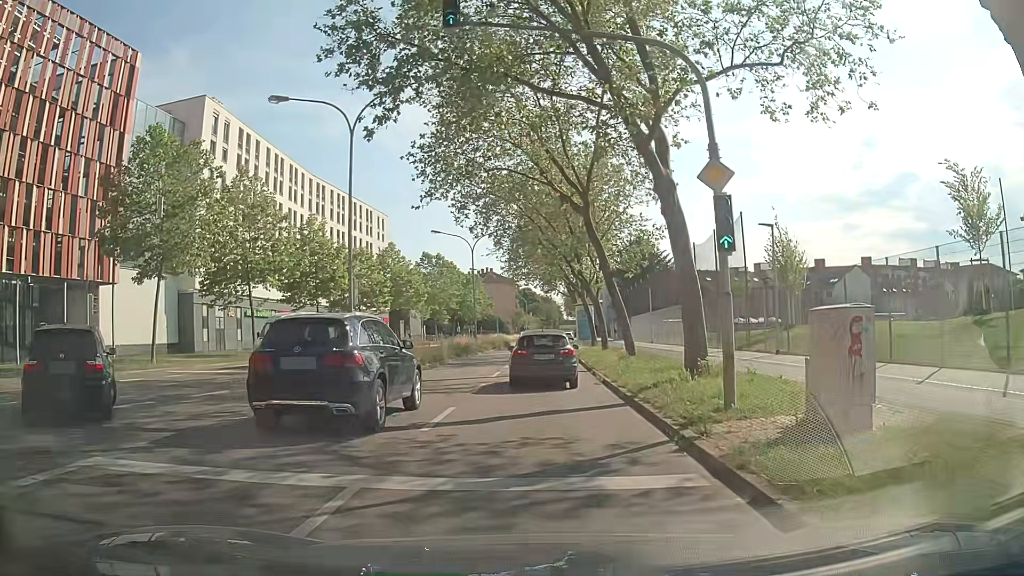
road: secondary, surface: asphalt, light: Day
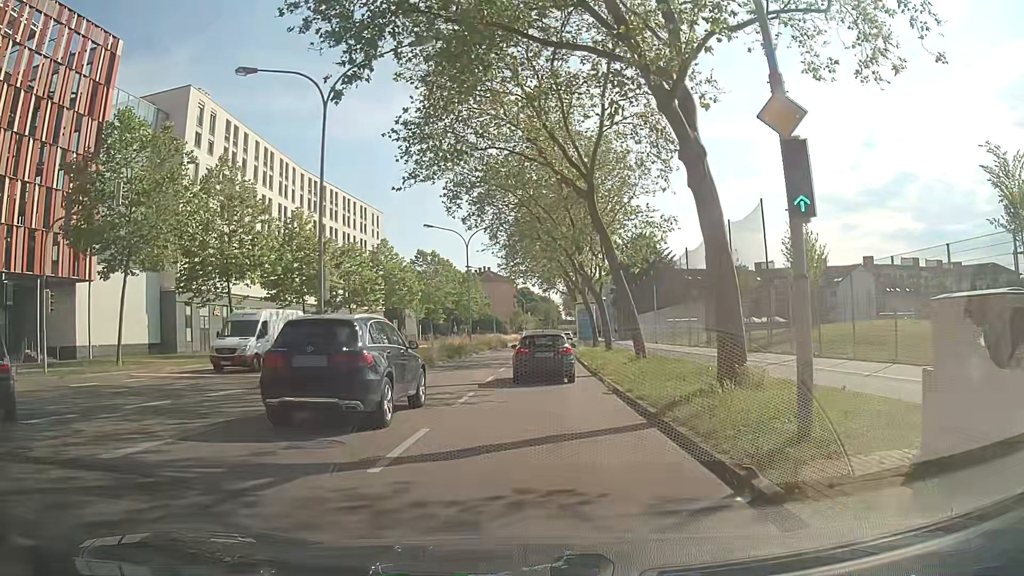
(0.0, +3.1) m; +1°
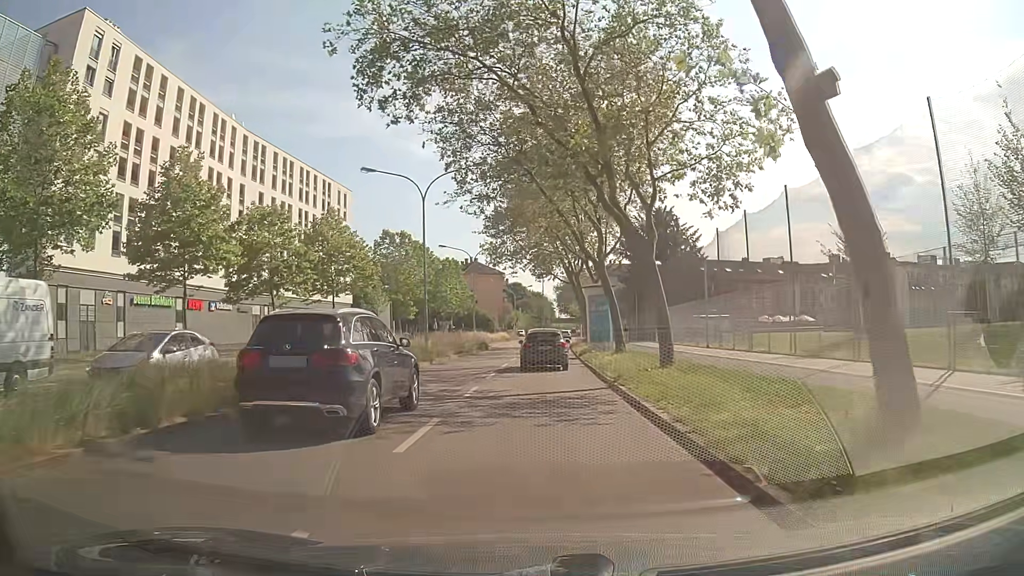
(-0.1, +18.2) m; -1°
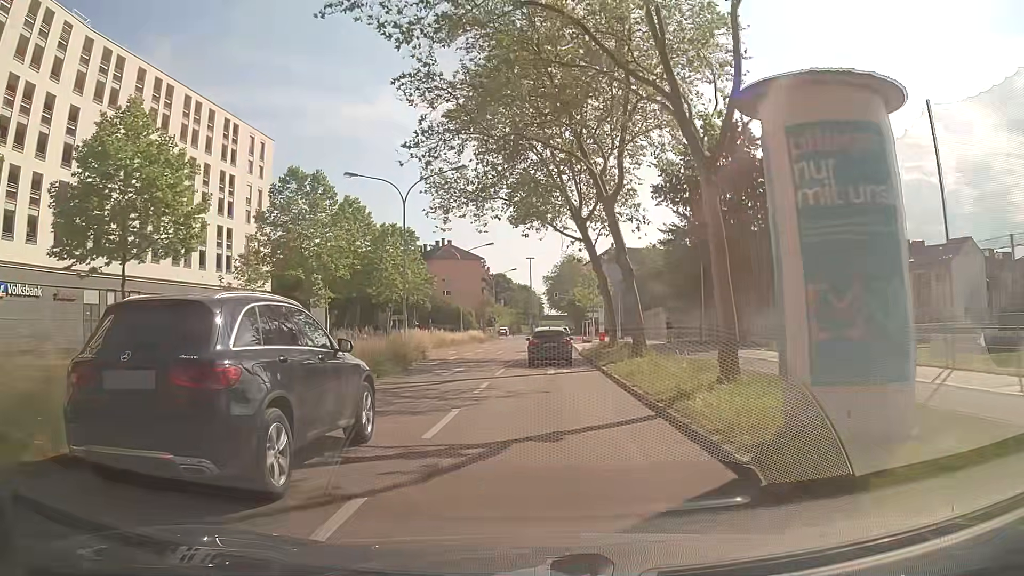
(+0.6, +30.4) m; +2°
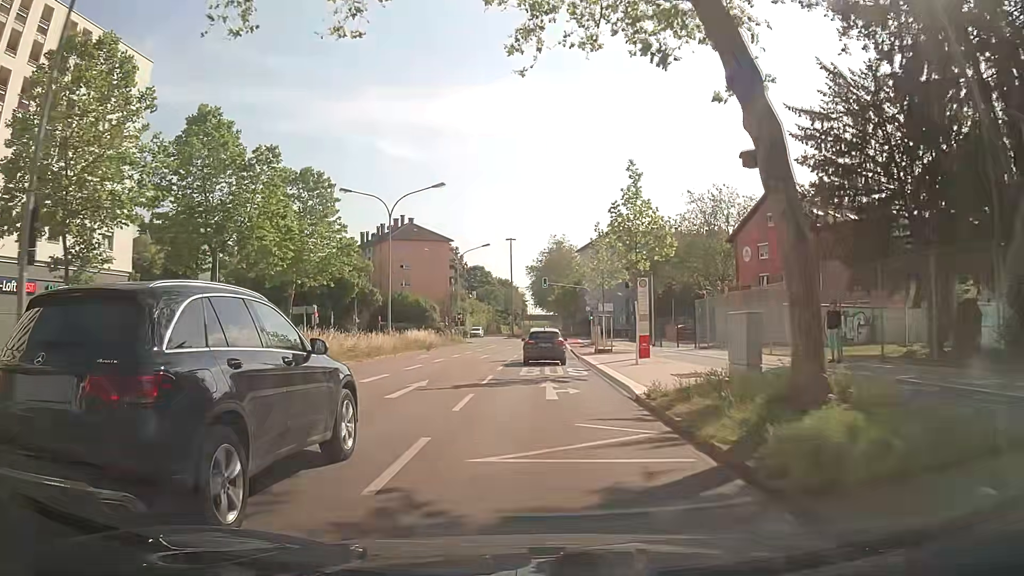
(+0.2, +27.4) m; +1°
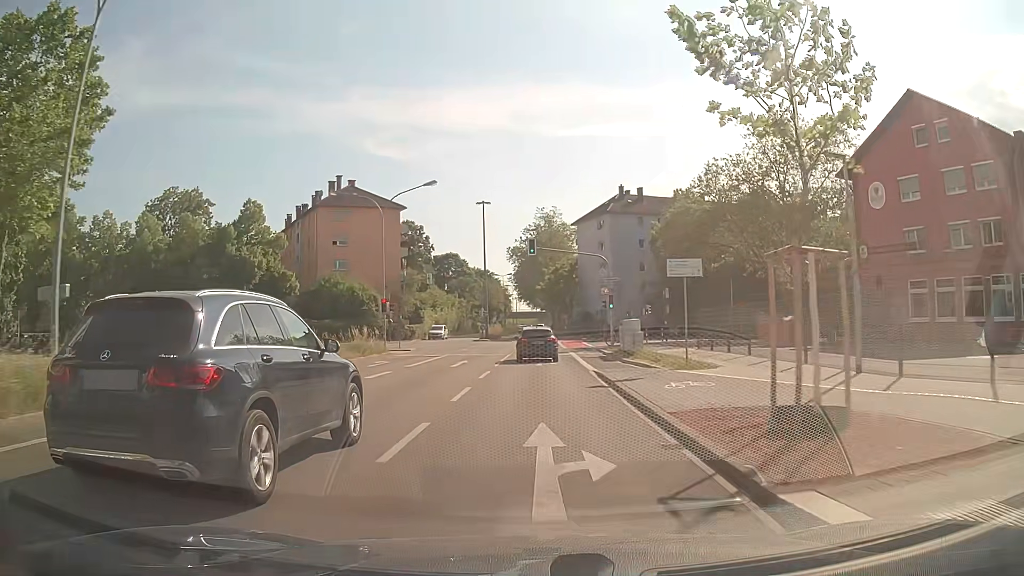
(+0.6, +28.7) m; +2°
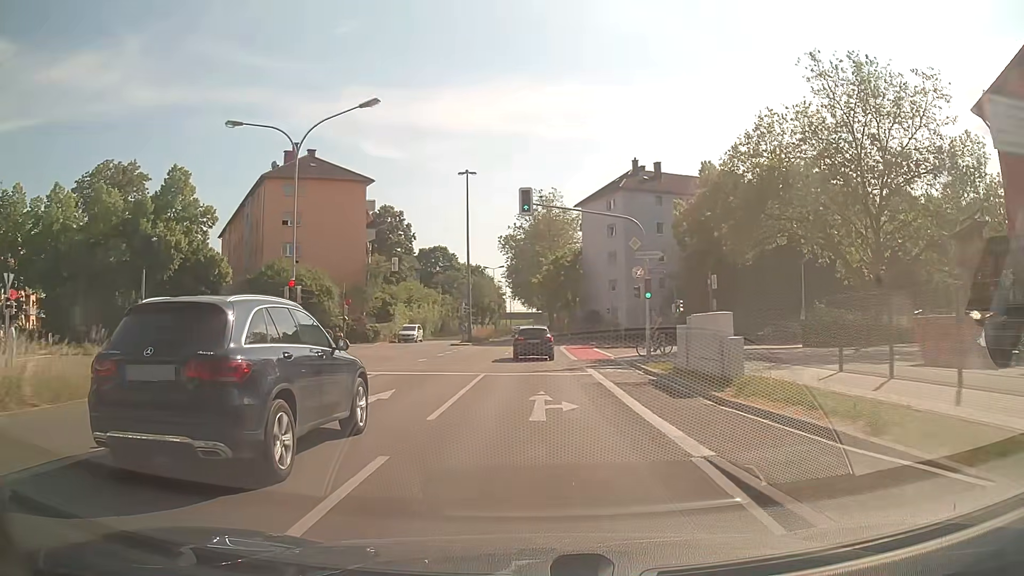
(+0.1, +14.8) m; 0°
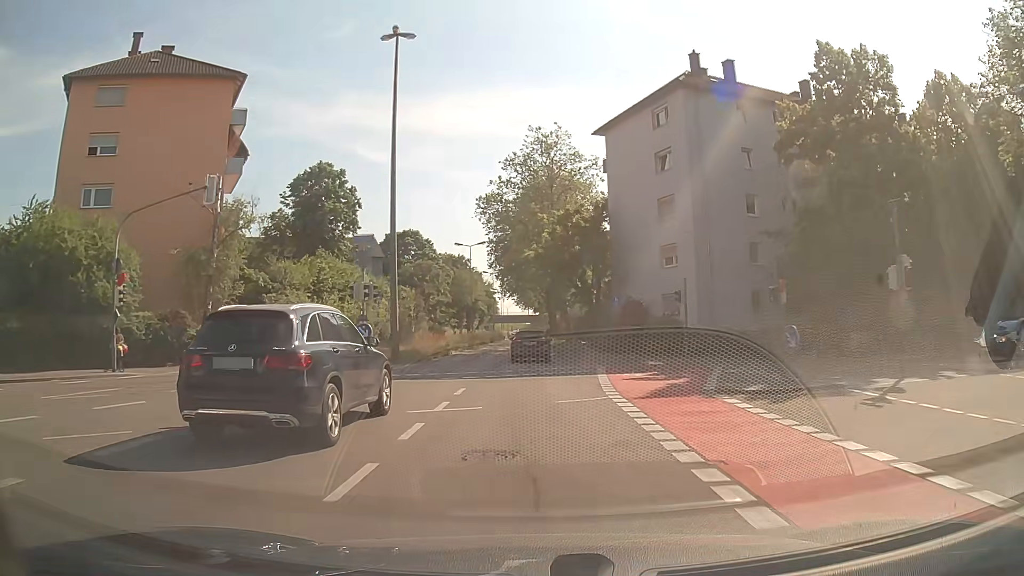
(+0.3, +29.9) m; 0°
(0, +10) (0, +20) (0, +30) (0, +40) (0, +50) (0, +60) (0, +70) (0, +80) (0, +90) (0, +100) m
